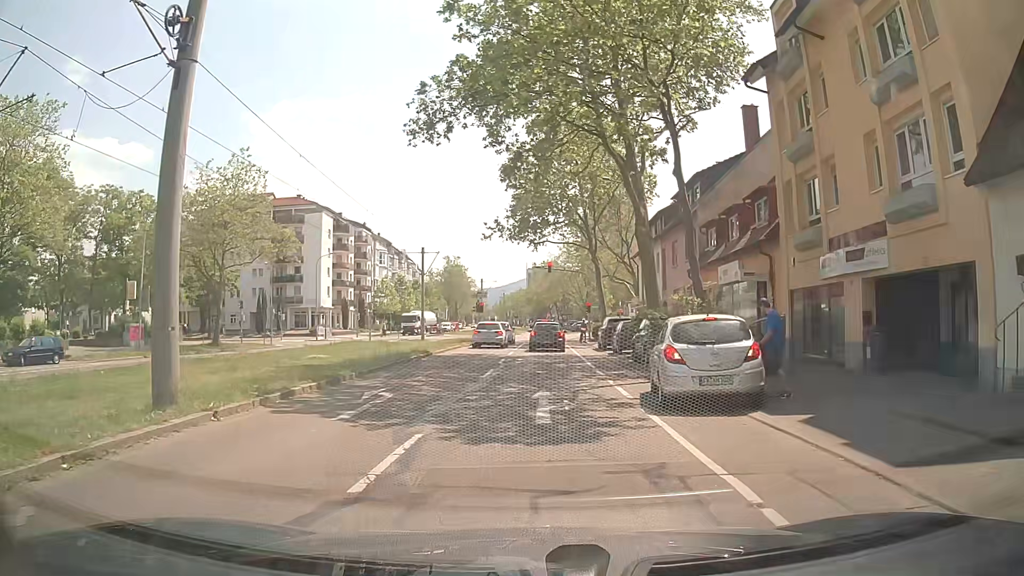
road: tertiary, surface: asphalt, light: Day
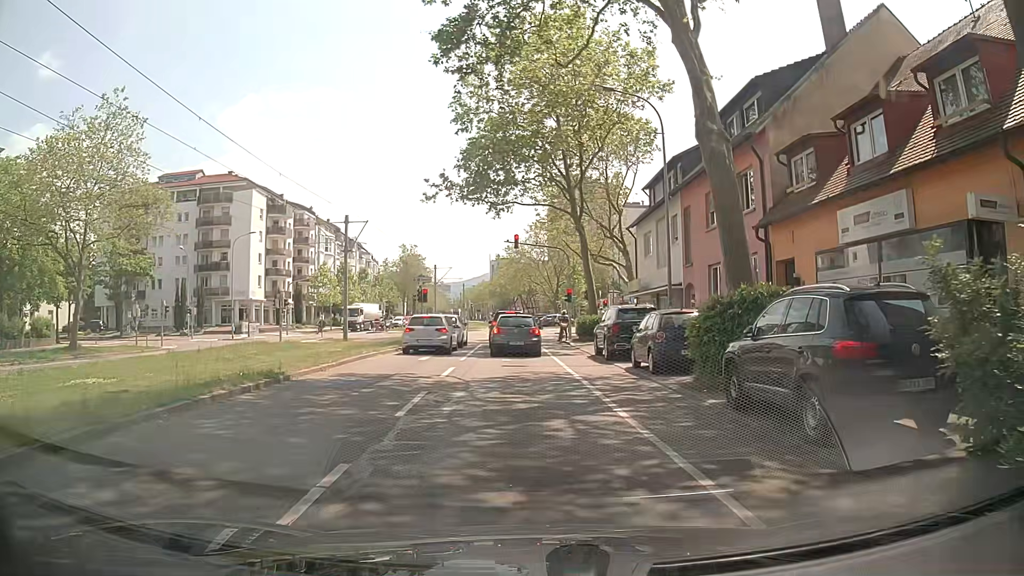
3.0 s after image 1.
(+0.2, +14.0) m; +4°
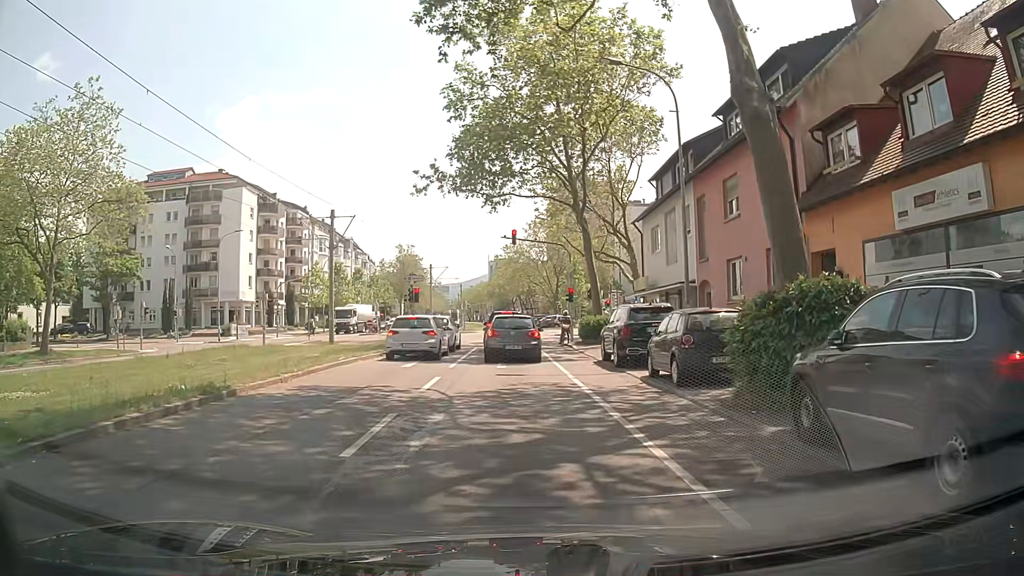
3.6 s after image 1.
(0.0, +2.7) m; +1°
